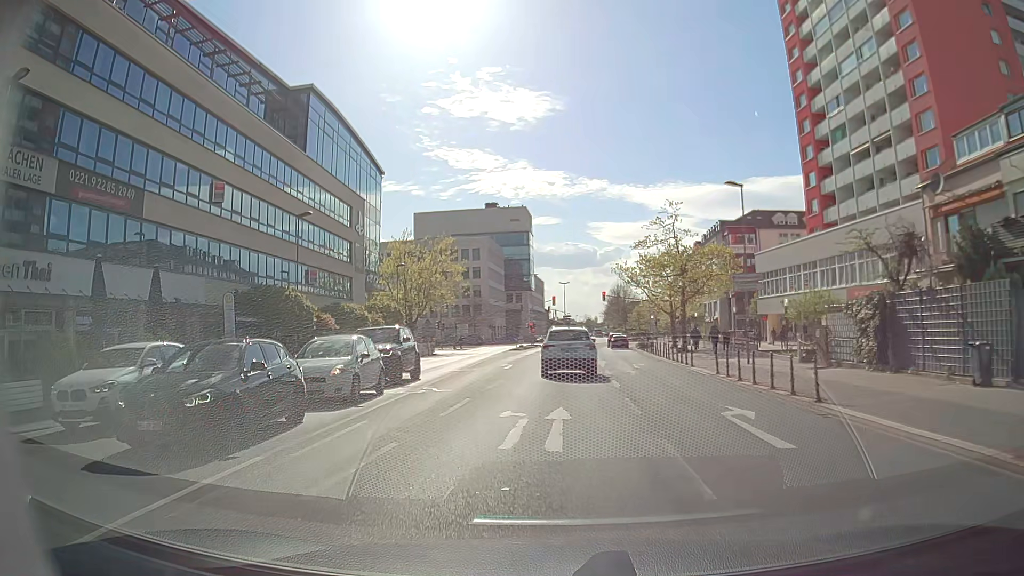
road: secondary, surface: asphalt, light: Day
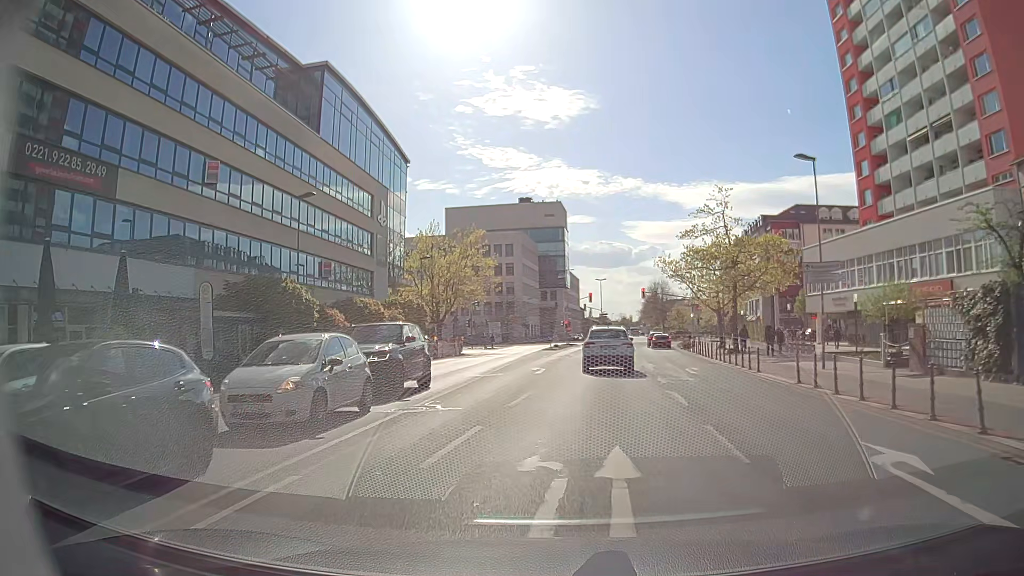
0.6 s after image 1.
(-0.1, +4.5) m; -4°
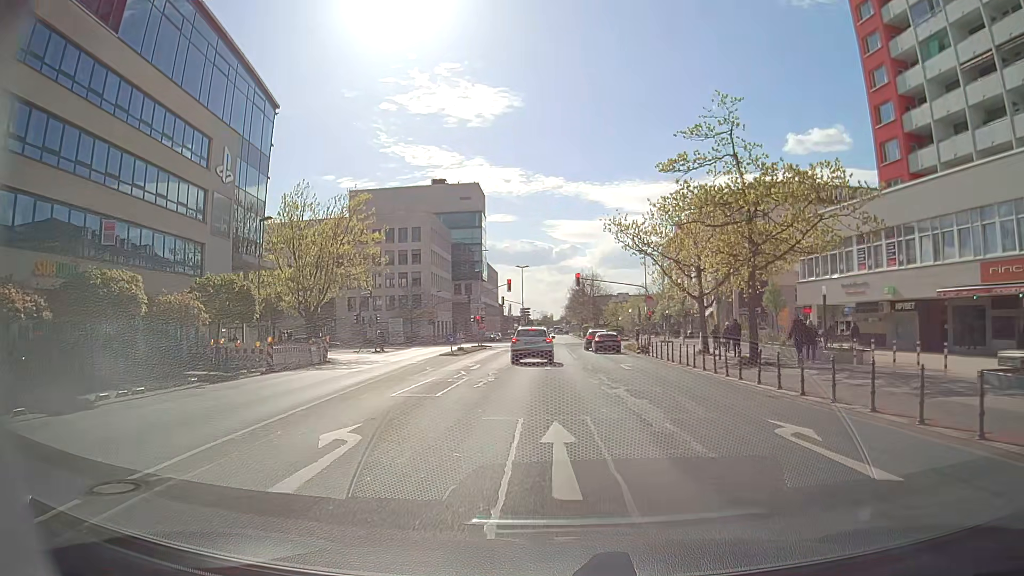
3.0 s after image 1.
(+0.8, +17.8) m; +6°
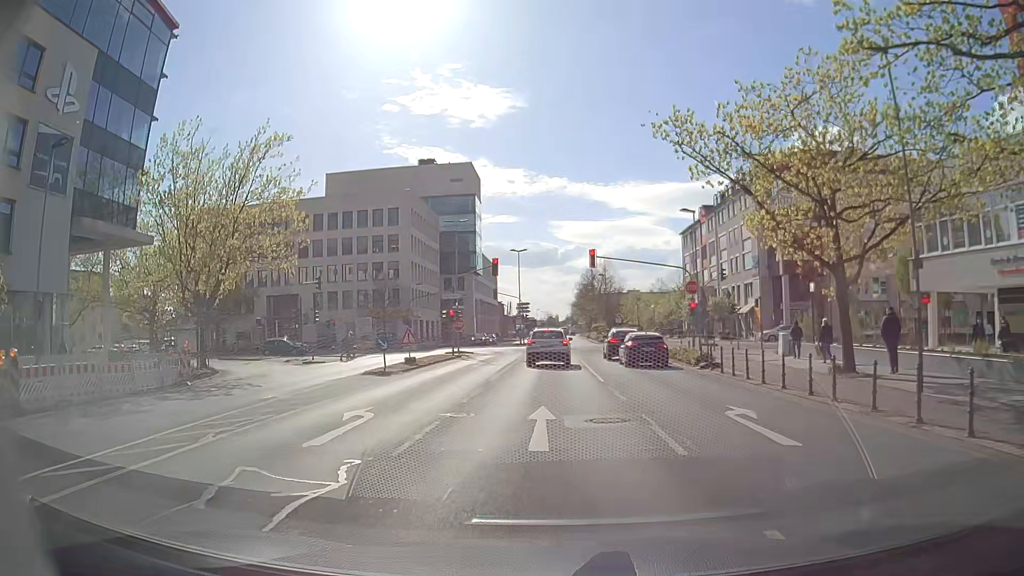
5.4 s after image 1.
(+0.2, +17.6) m; 0°
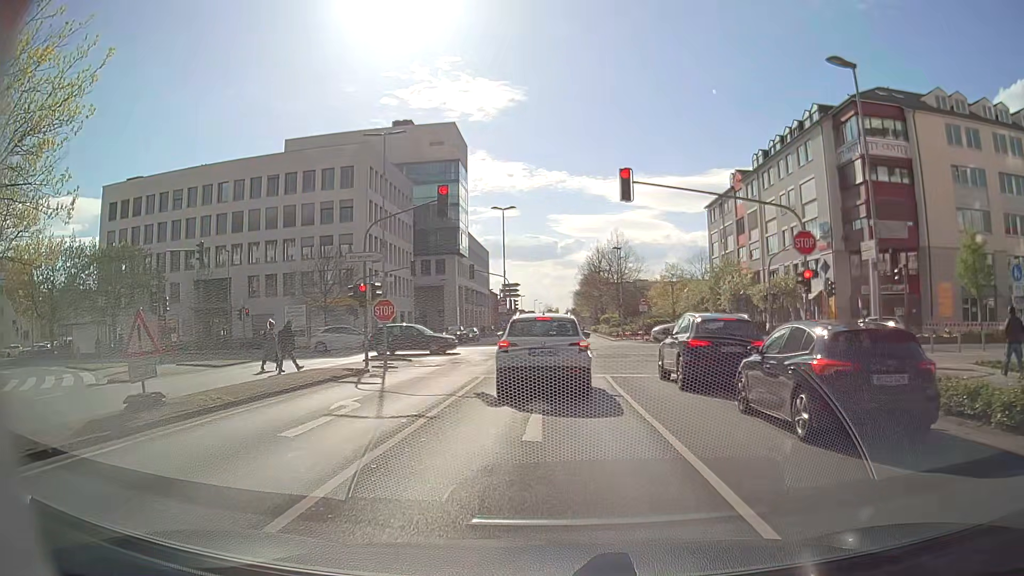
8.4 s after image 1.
(-0.1, +19.8) m; -1°
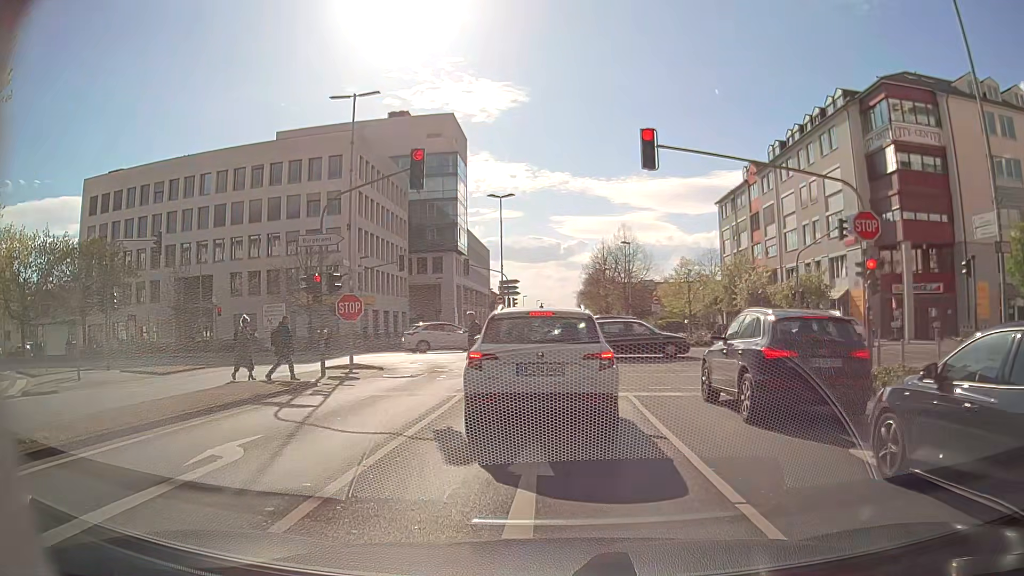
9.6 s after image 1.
(+0.1, +4.7) m; +1°
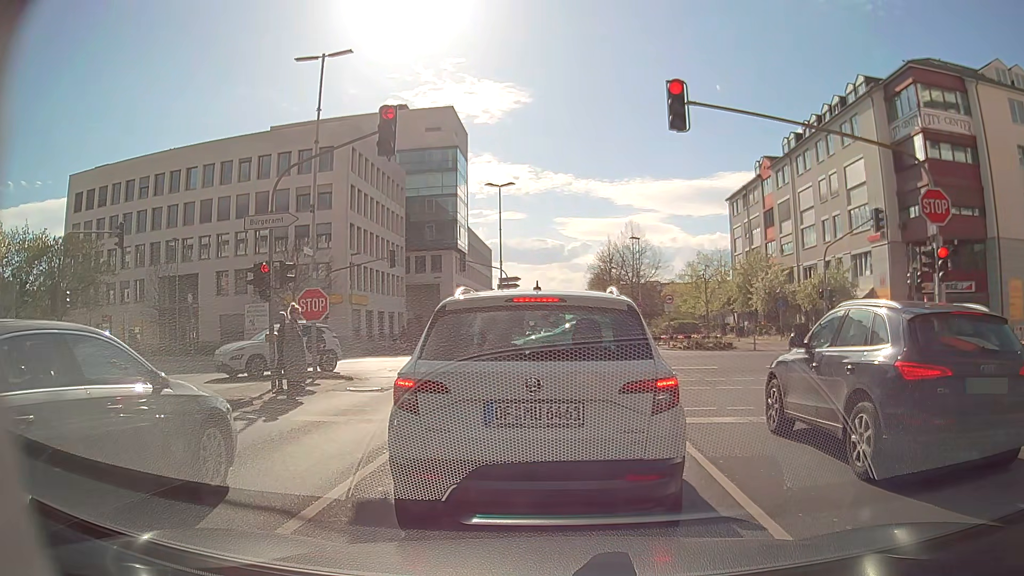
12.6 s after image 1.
(0.0, +3.6) m; -1°
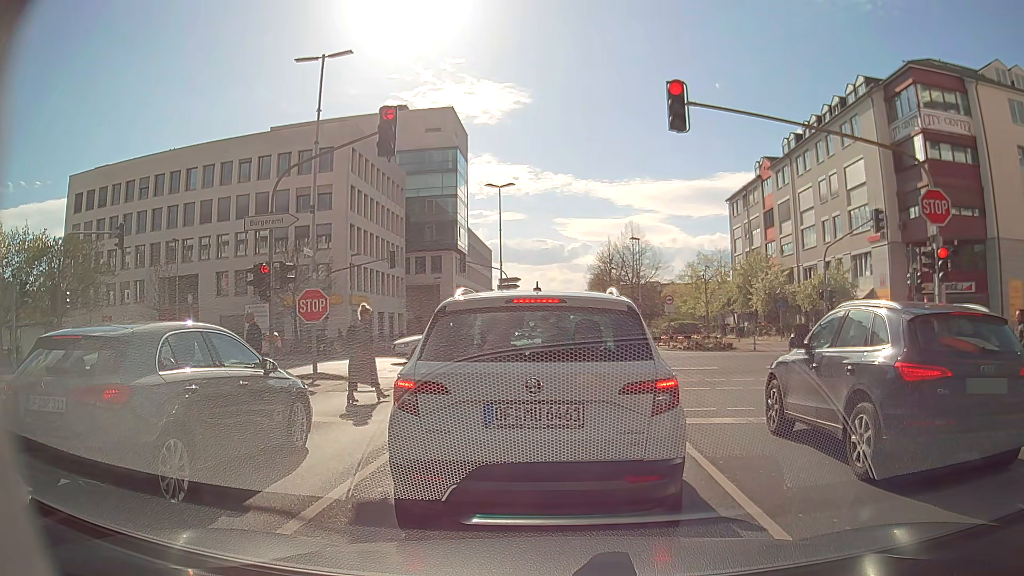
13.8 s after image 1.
(0.0, 0.0) m; 0°
